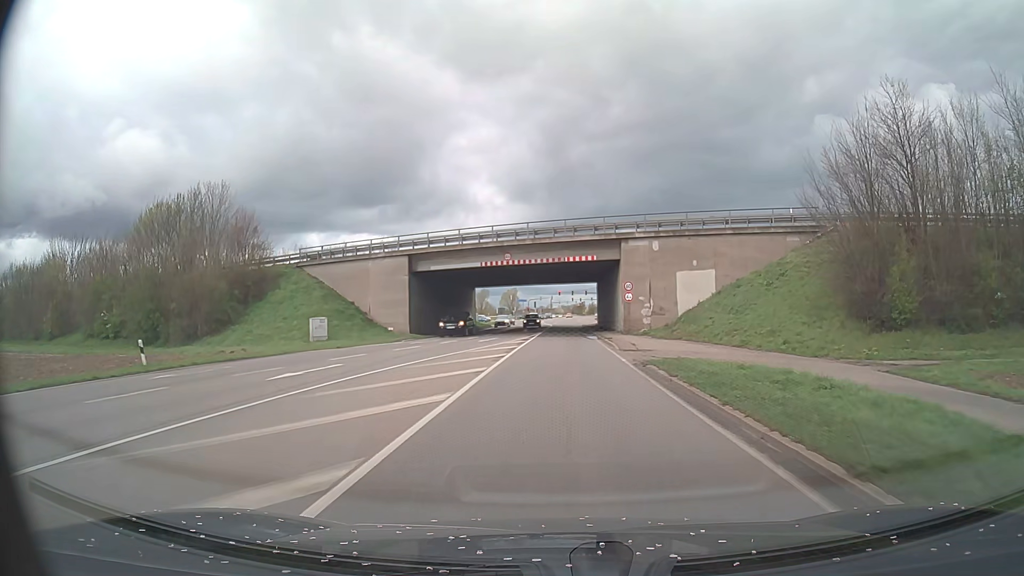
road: primary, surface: asphalt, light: Day
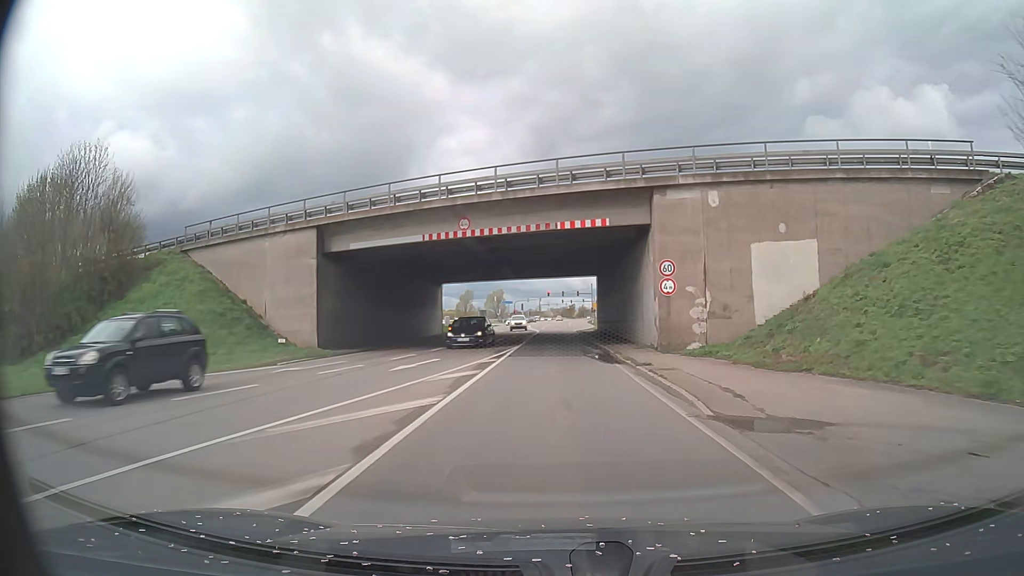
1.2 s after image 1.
(+0.1, +16.8) m; +1°
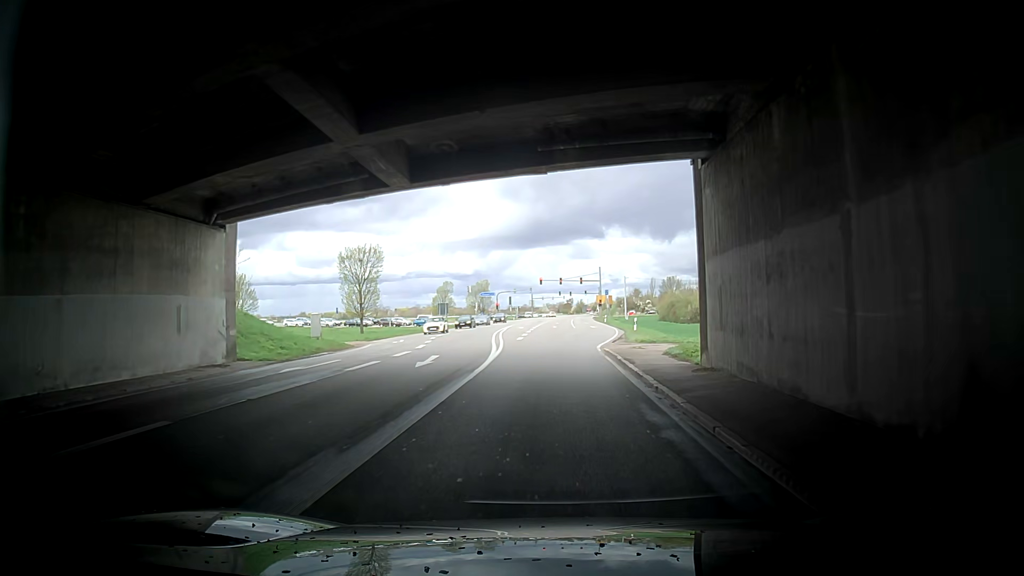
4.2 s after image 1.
(-0.1, +41.8) m; 0°
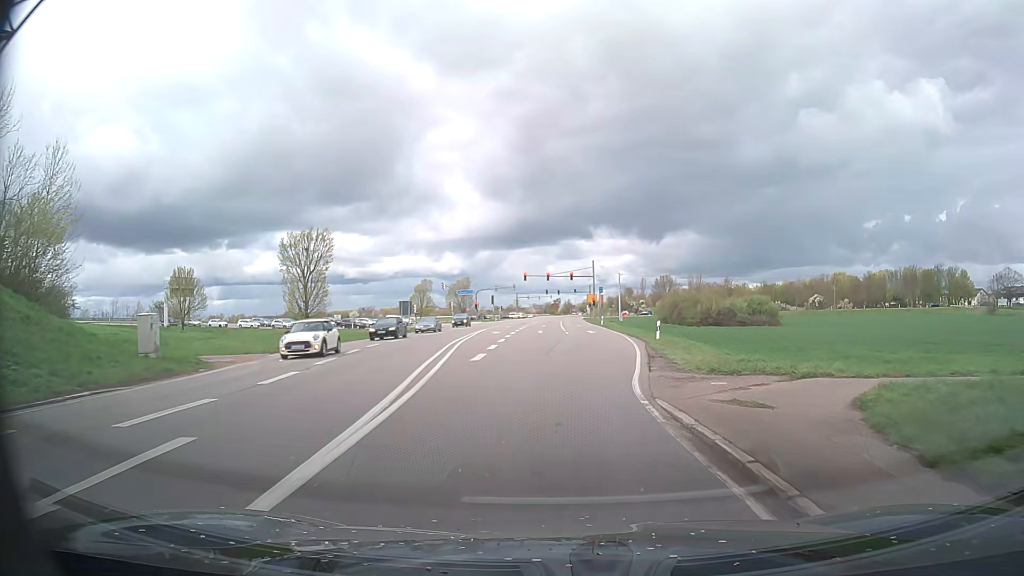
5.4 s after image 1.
(-0.3, +15.1) m; 0°
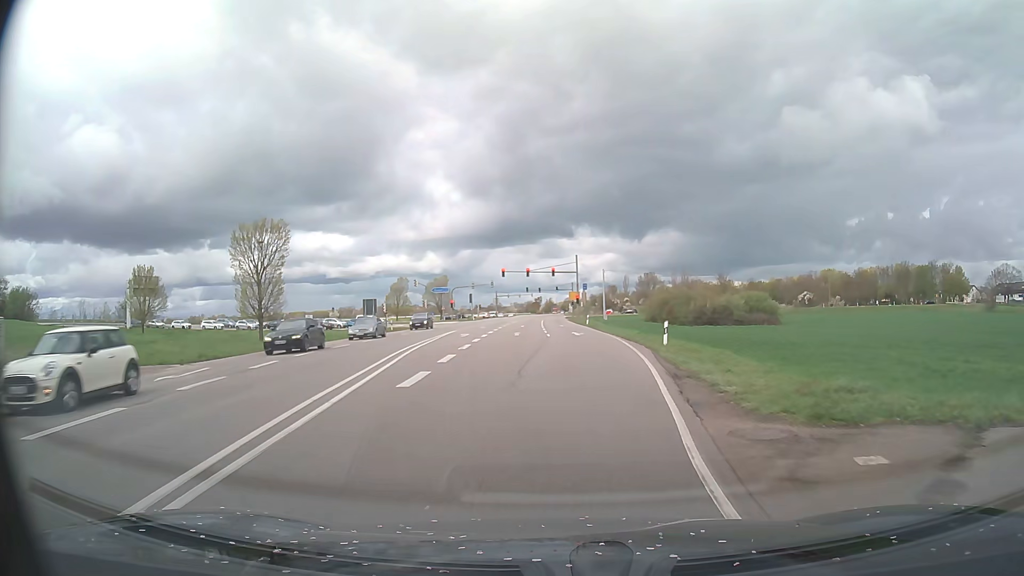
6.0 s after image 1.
(+0.2, +7.2) m; +2°
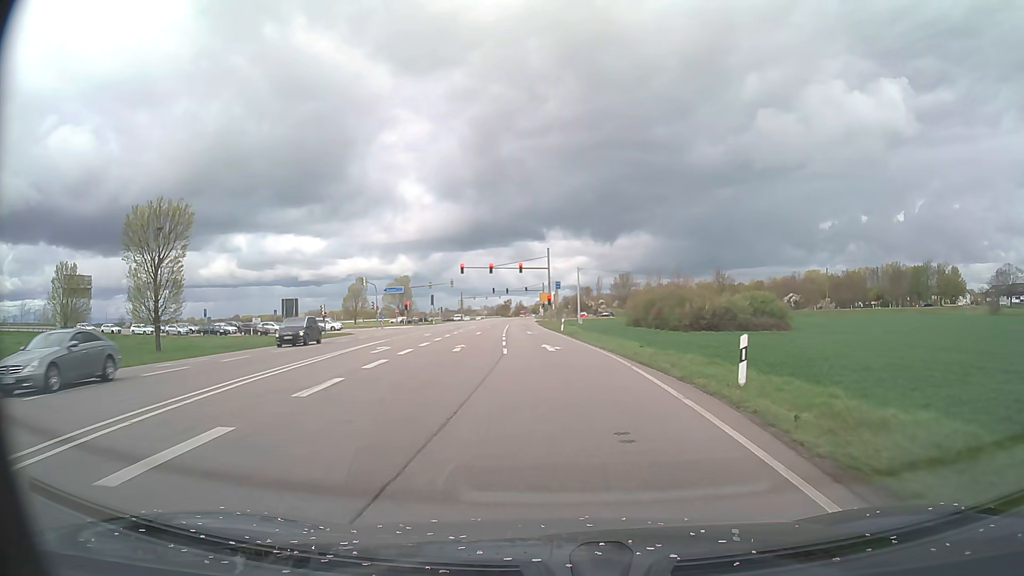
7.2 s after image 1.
(+0.4, +13.6) m; +3°
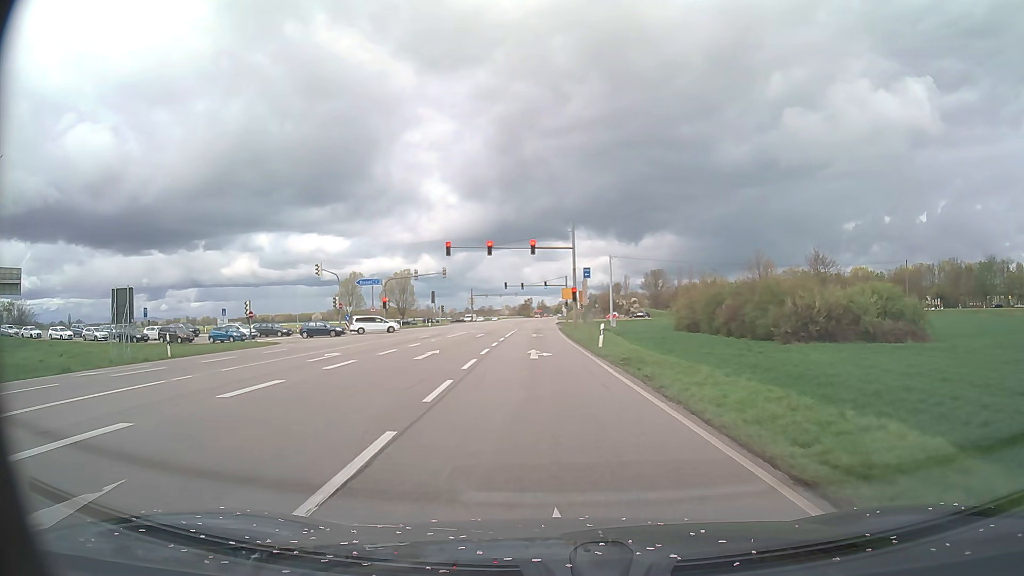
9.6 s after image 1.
(-0.3, +24.3) m; -2°
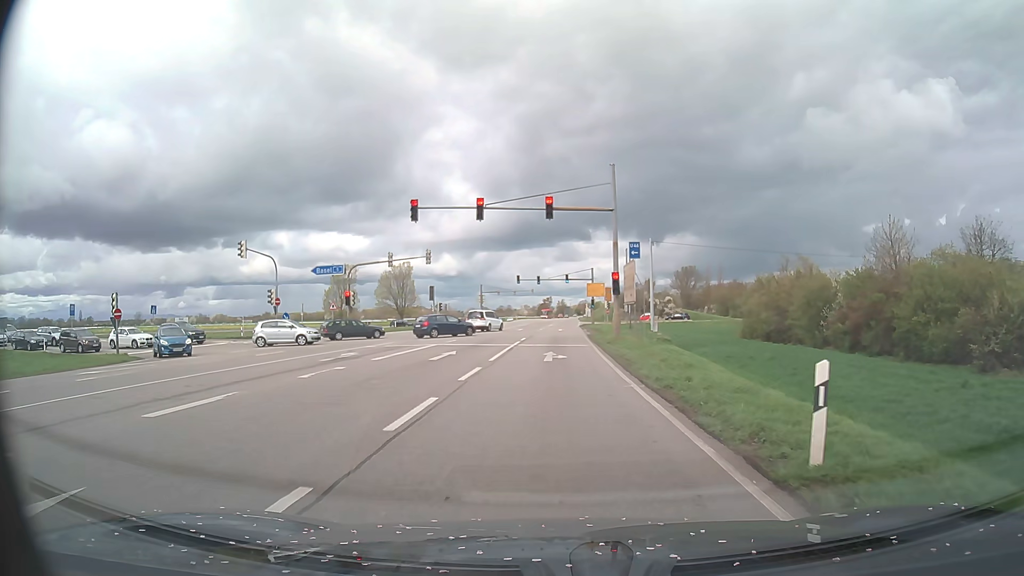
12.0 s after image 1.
(-0.4, +20.3) m; -2°
